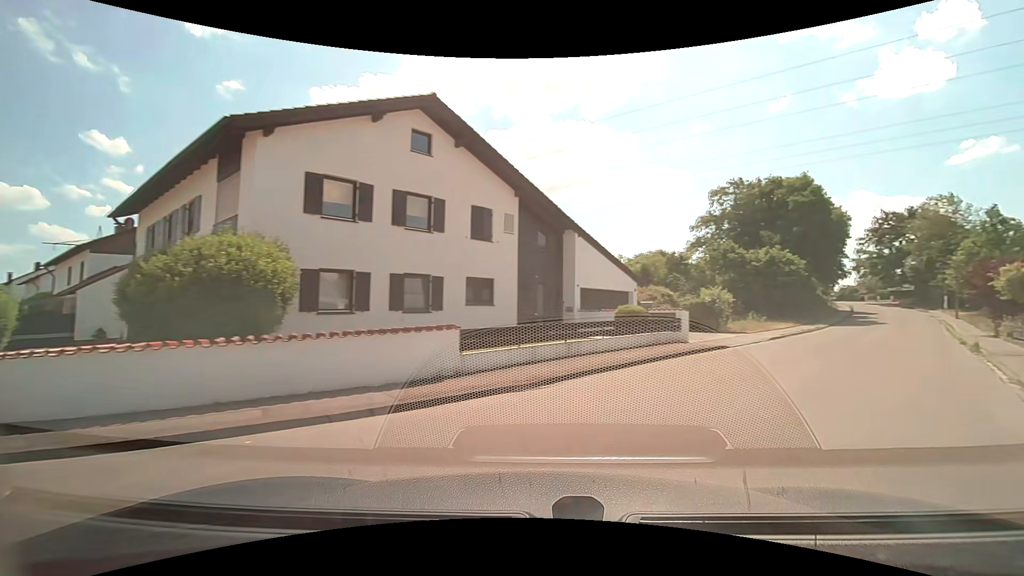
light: Day
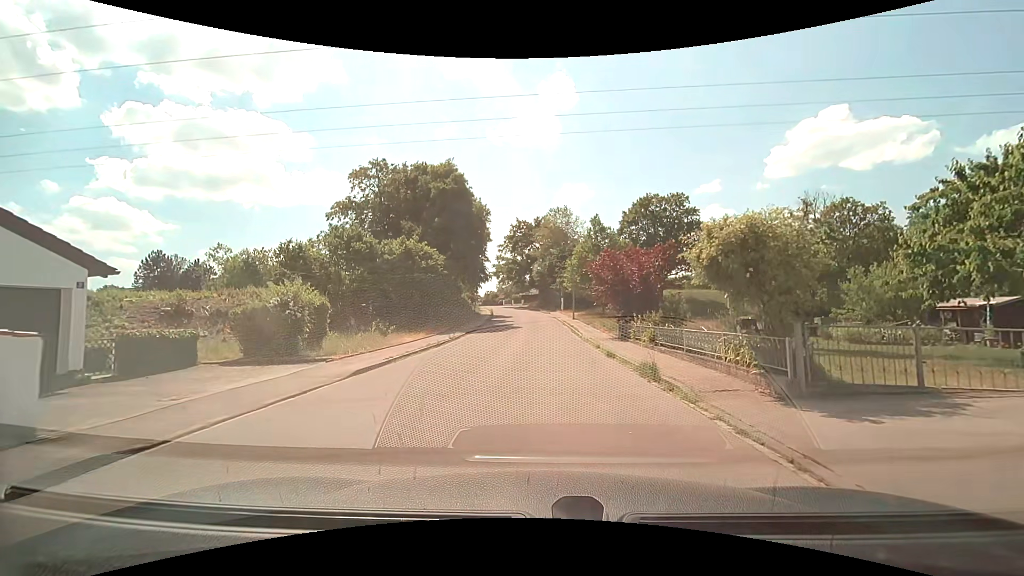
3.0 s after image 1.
(+6.6, +12.7) m; +36°
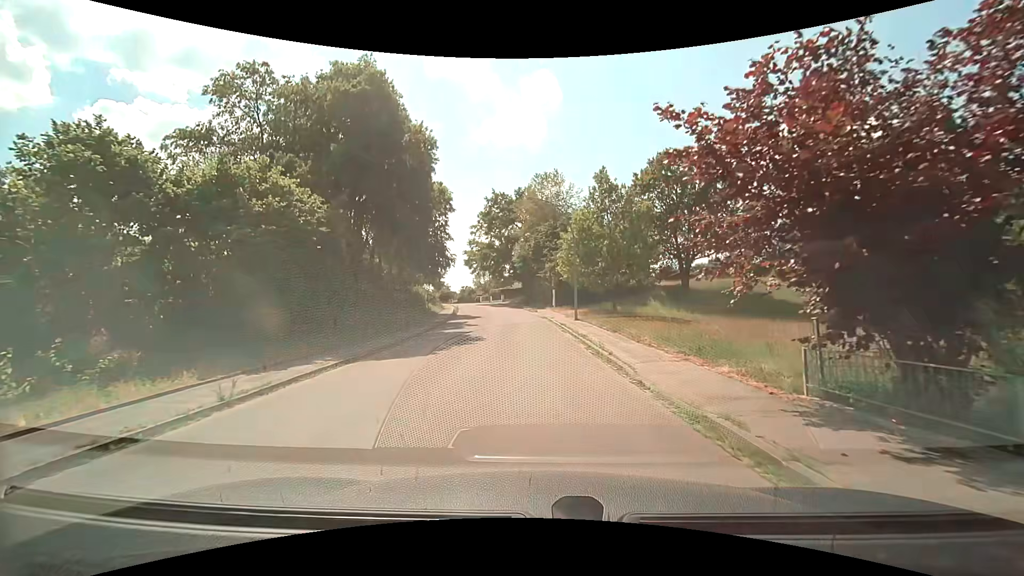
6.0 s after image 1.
(+0.4, +19.0) m; +2°
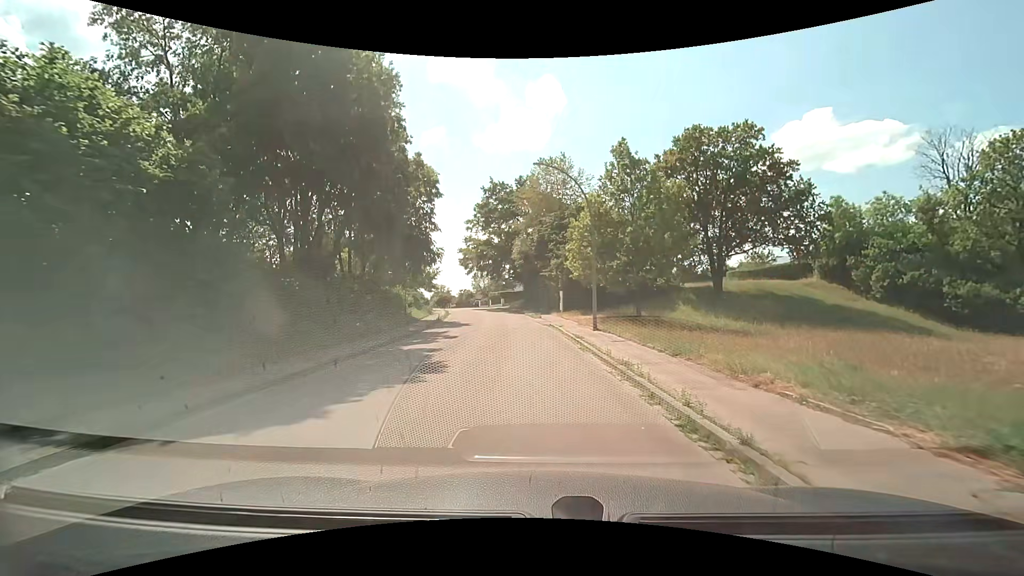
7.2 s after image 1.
(0.0, +8.2) m; 0°
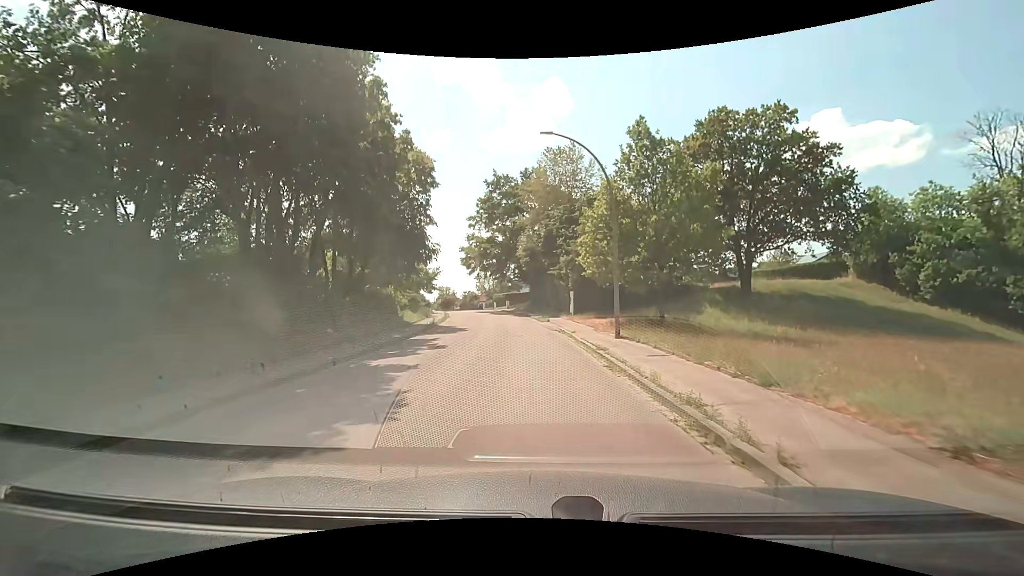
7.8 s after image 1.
(0.0, +4.2) m; 0°
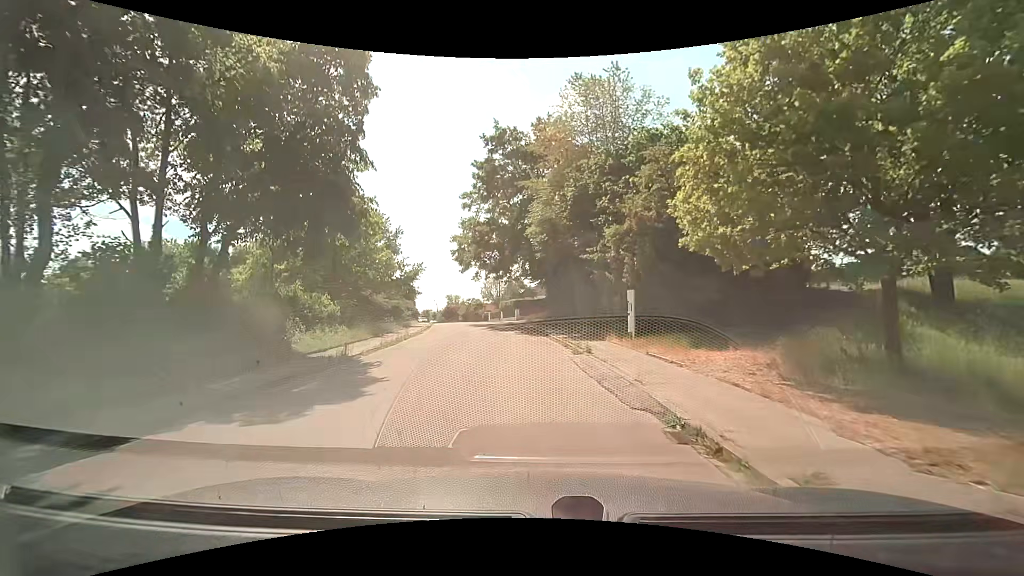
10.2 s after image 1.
(-0.6, +17.0) m; -3°
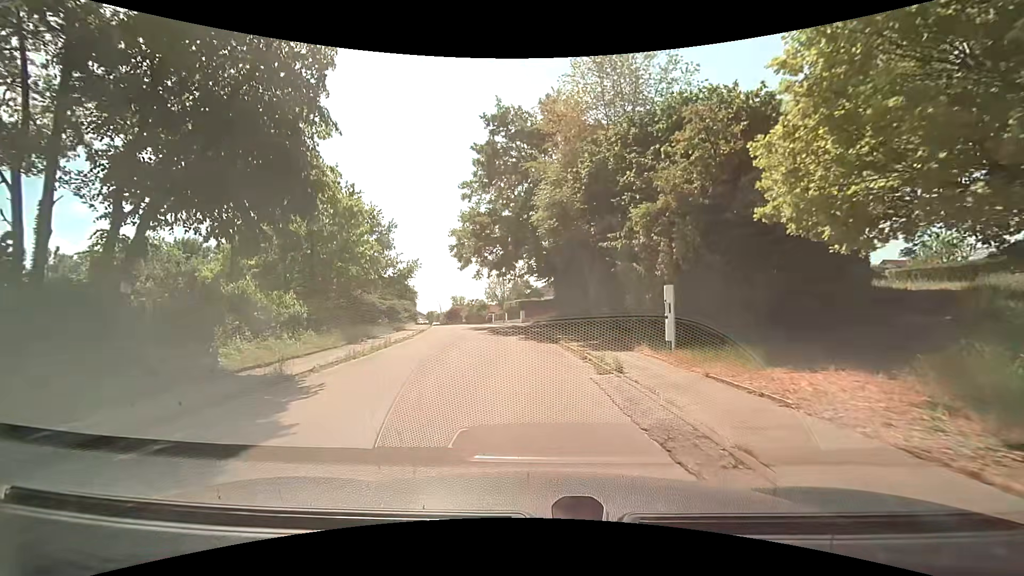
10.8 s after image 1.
(0.0, +4.2) m; 0°
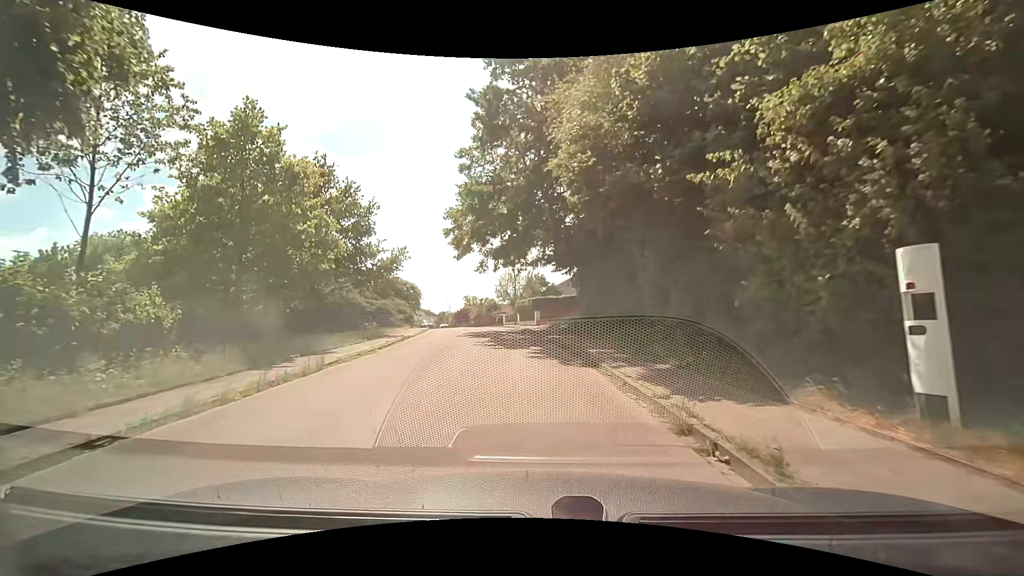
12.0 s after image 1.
(-0.1, +8.2) m; -2°
(0, +10) (-1, +20) (-2, +30) (-3, +40) (-5, +50) (-8, +59) (-10, +69) (-14, +78) (-18, +87) (-21, +97) m
